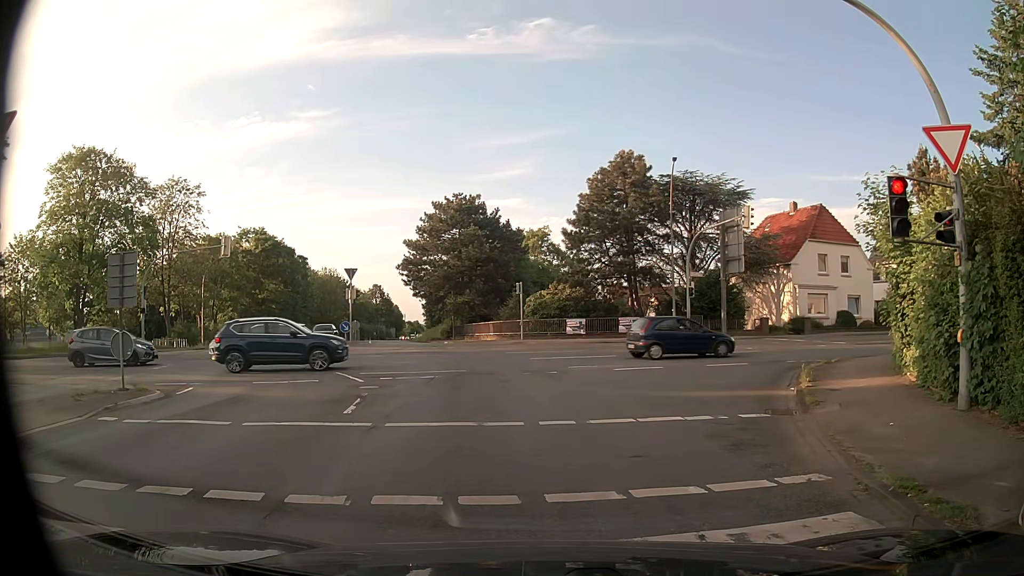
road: primary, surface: asphalt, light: Day
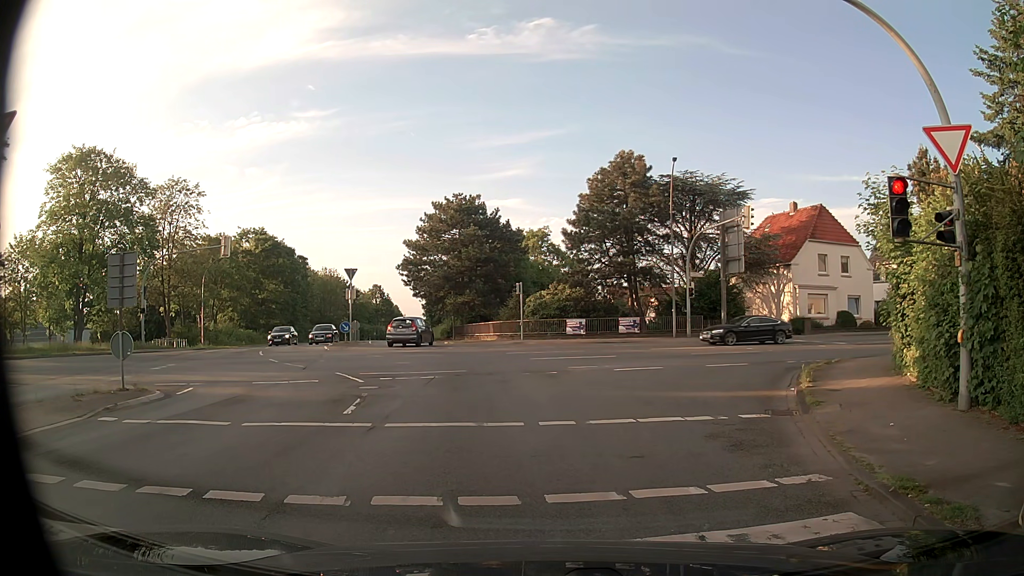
(0.0, +0.1) m; 0°
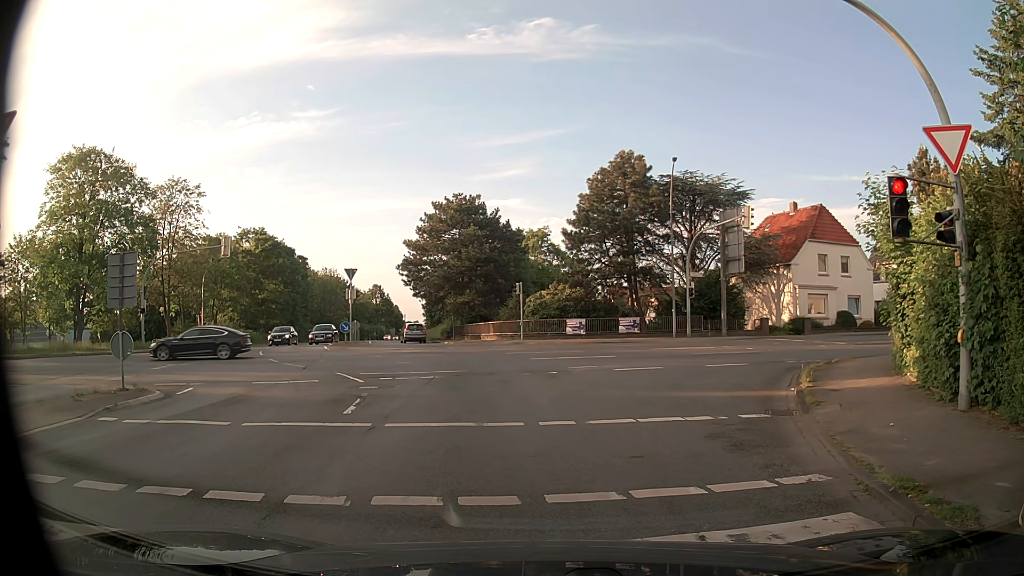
(0.0, 0.0) m; 0°
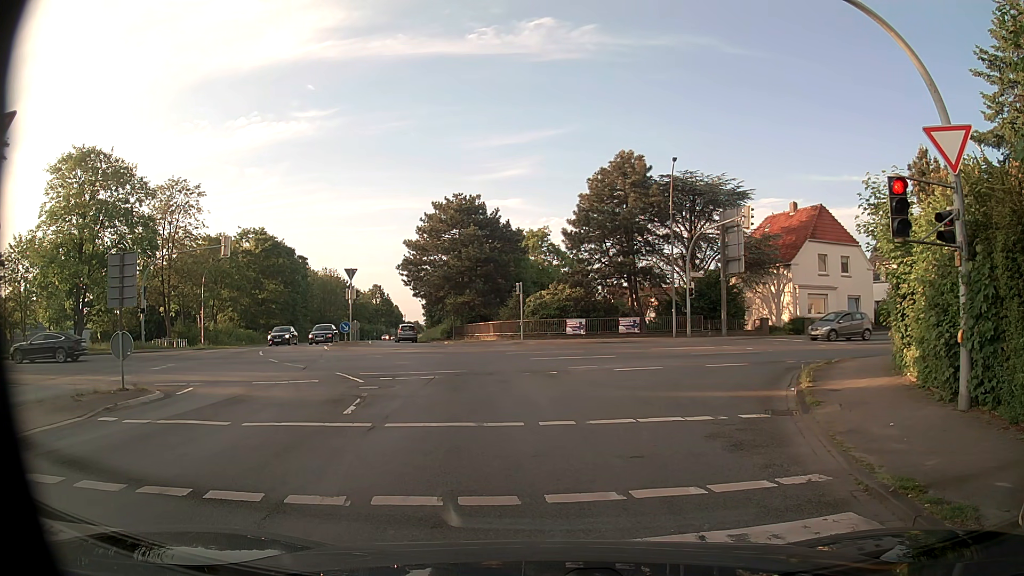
(0.0, 0.0) m; 0°
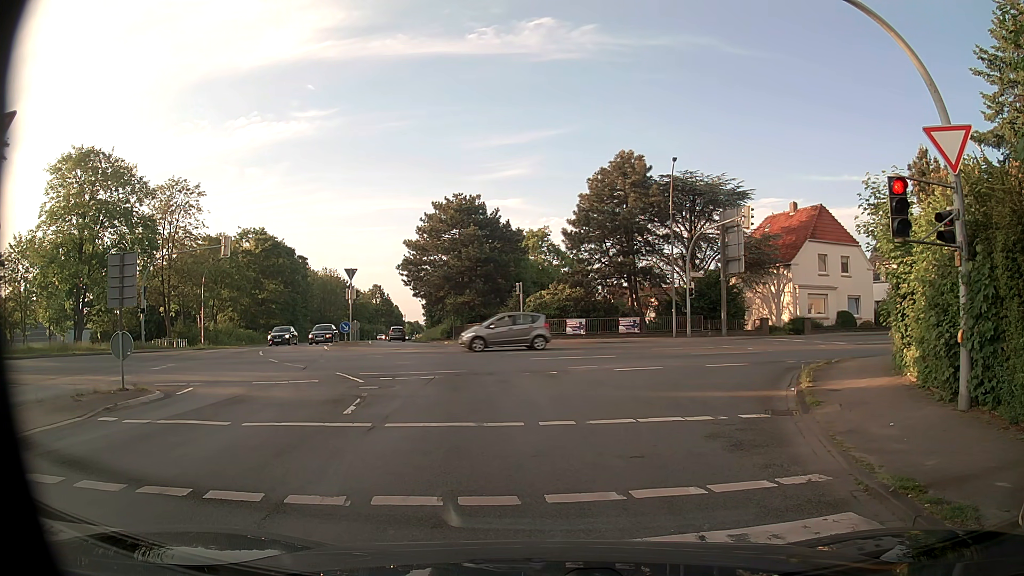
(0.0, 0.0) m; 0°
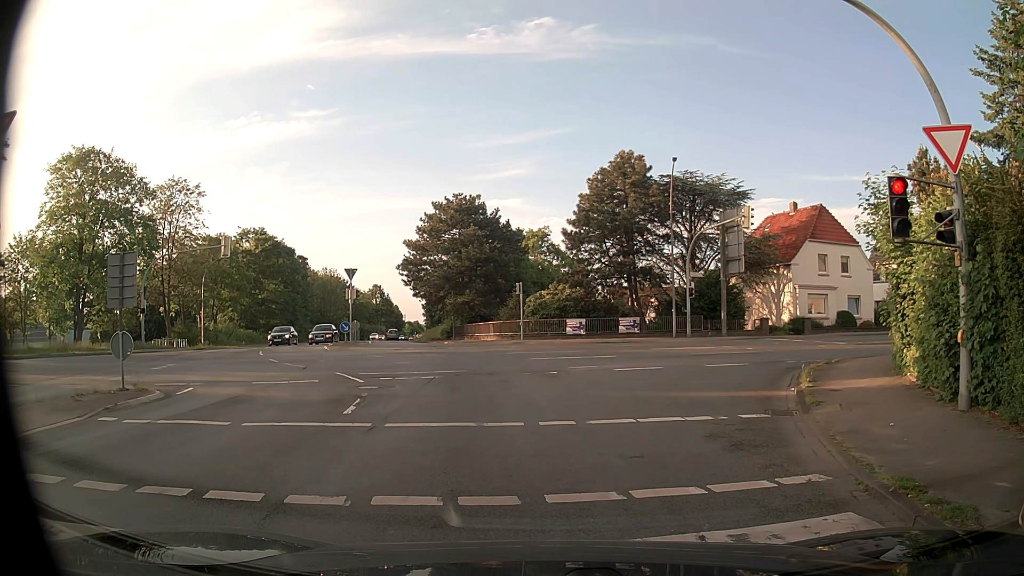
(0.0, 0.0) m; 0°
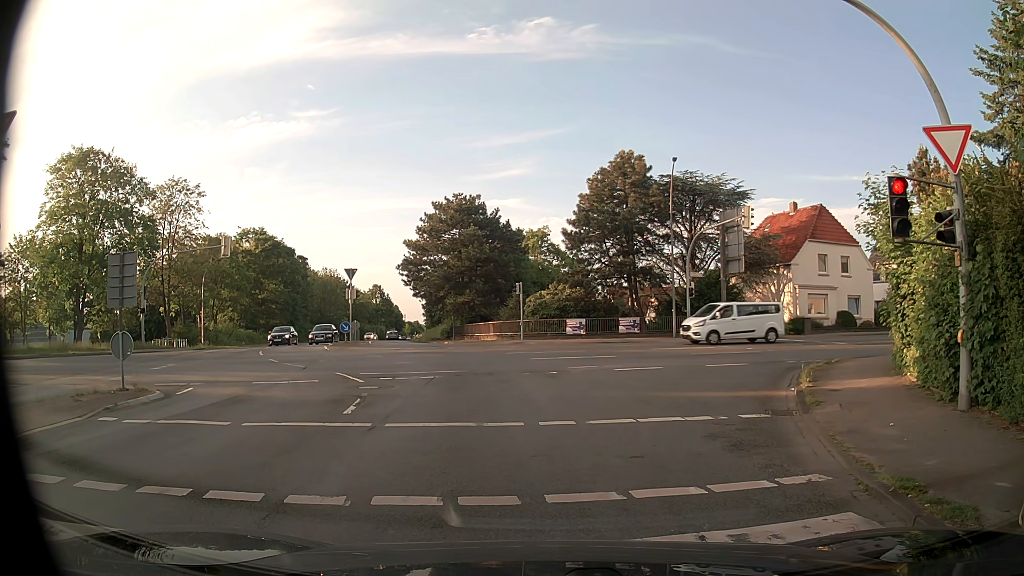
(0.0, 0.0) m; 0°
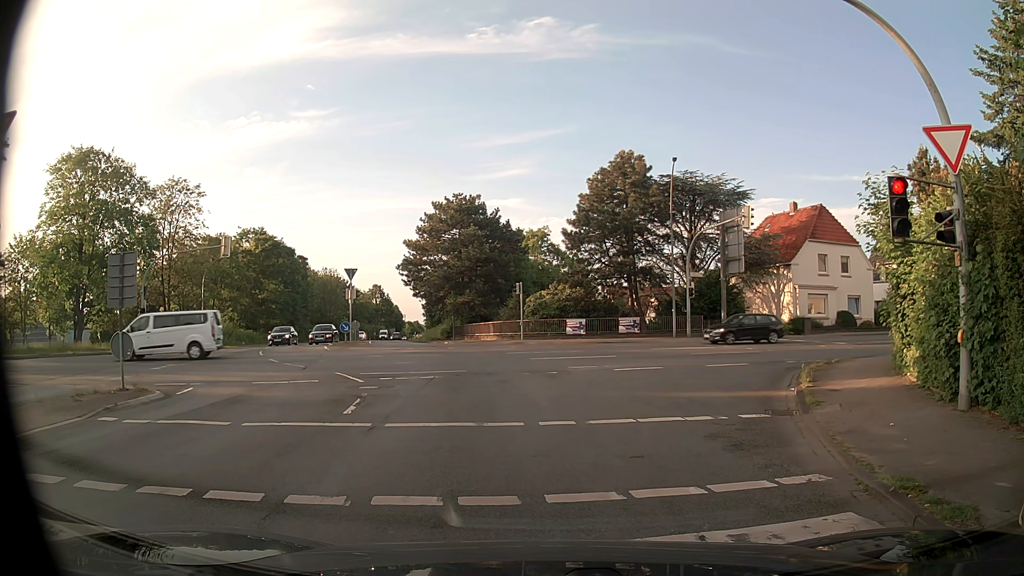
(0.0, 0.0) m; 0°
(0, +10) (-1, +20) (-3, +30) (-6, +39) (-9, +49) (-11, +59) (-14, +68) (-16, +78) (-19, +88) (-21, +97) m
